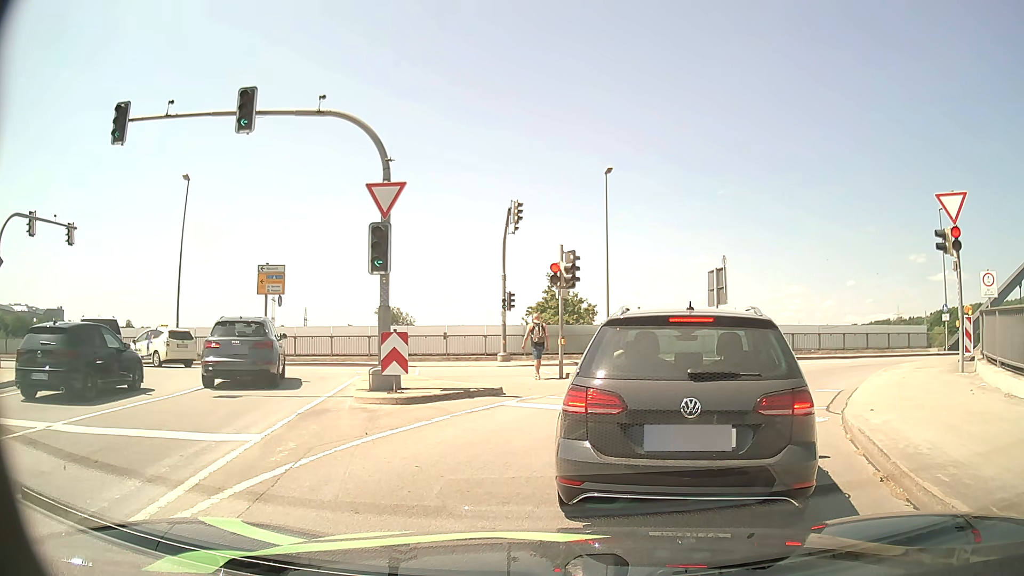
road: primary_link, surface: asphalt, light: Day
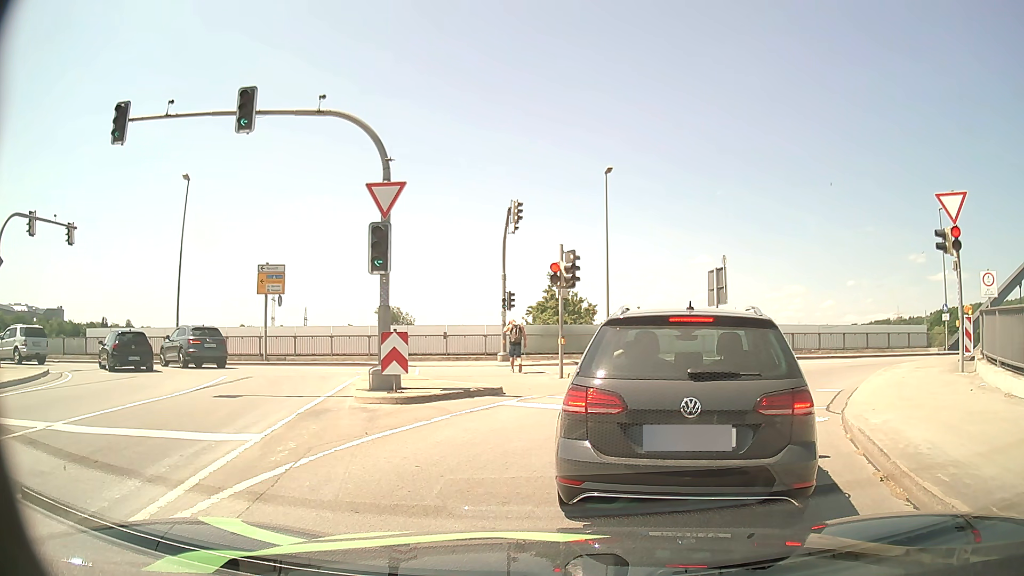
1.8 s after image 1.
(0.0, 0.0) m; 0°
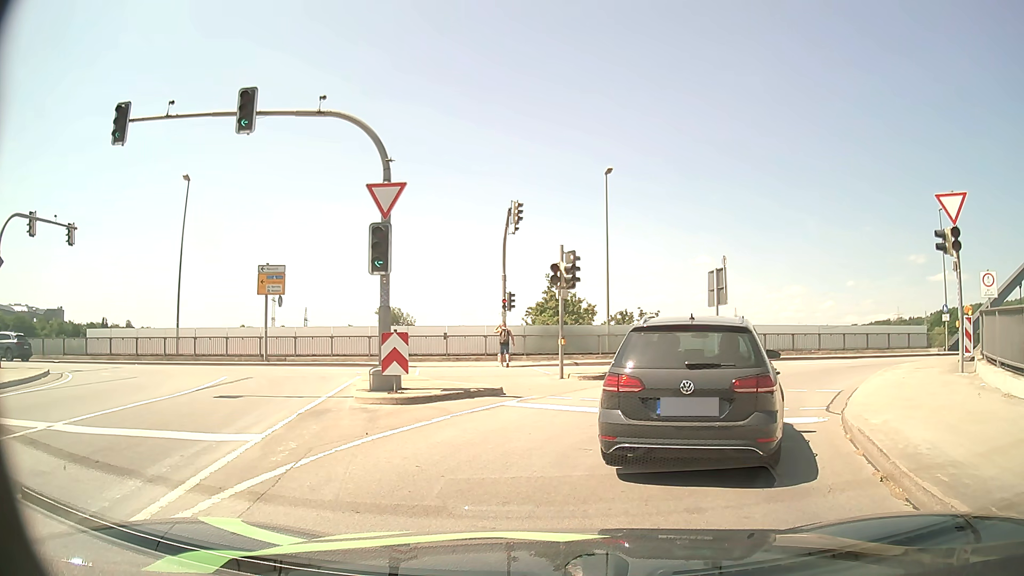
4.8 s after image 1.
(0.0, 0.0) m; 0°
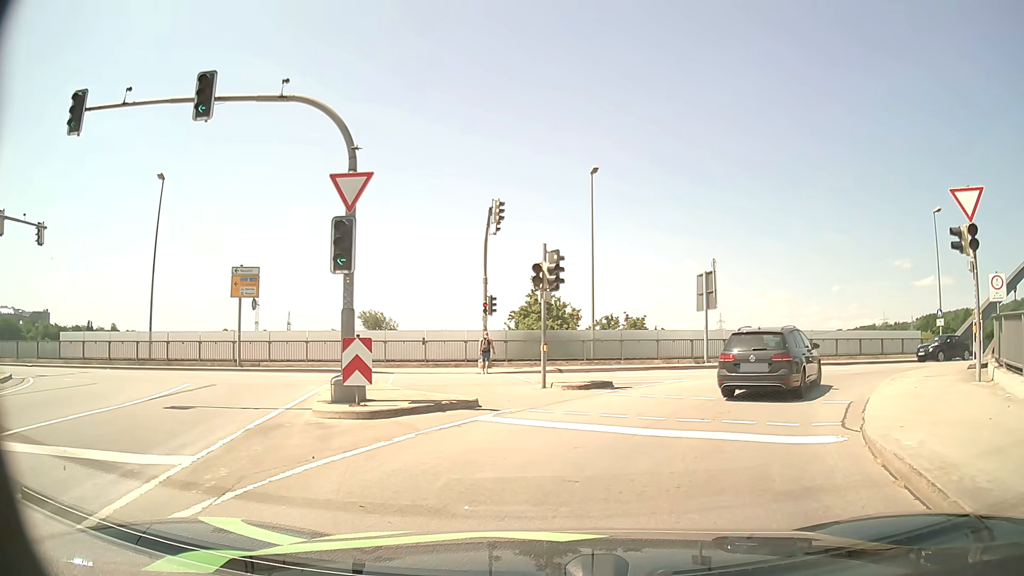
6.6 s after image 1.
(+0.1, +1.4) m; +4°
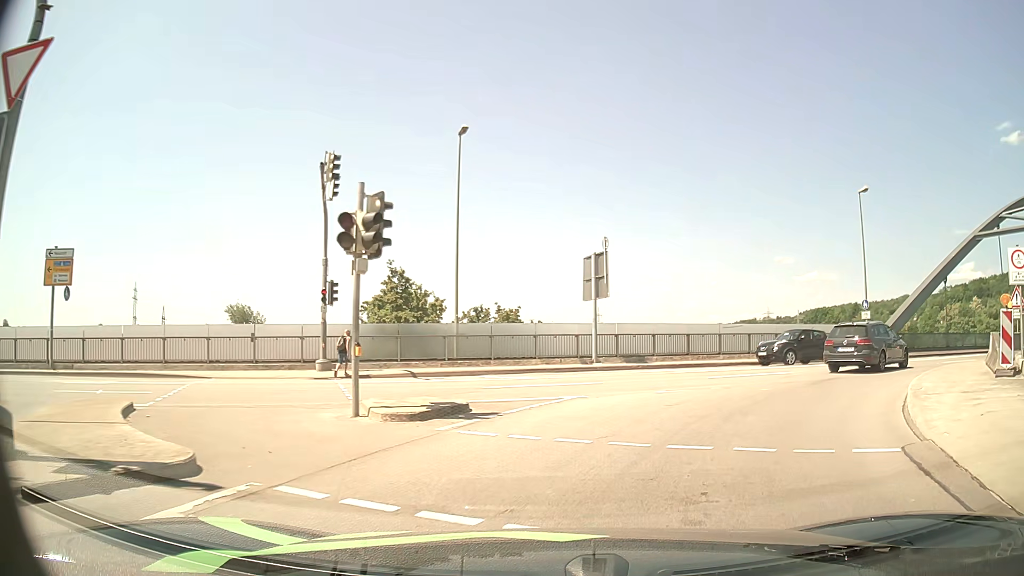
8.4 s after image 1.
(+0.7, +6.5) m; +12°
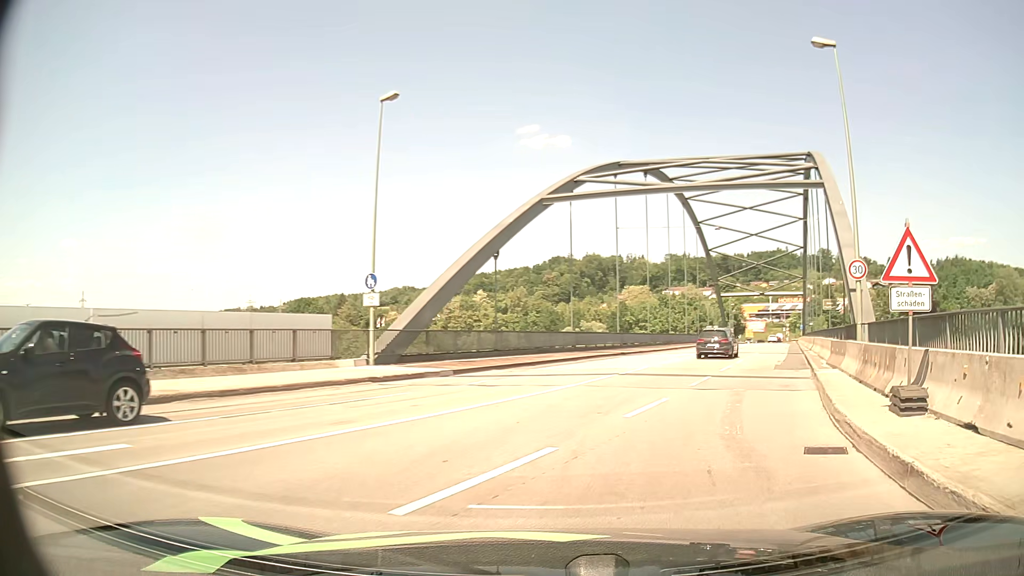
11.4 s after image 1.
(+5.9, +16.7) m; +43°
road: primary
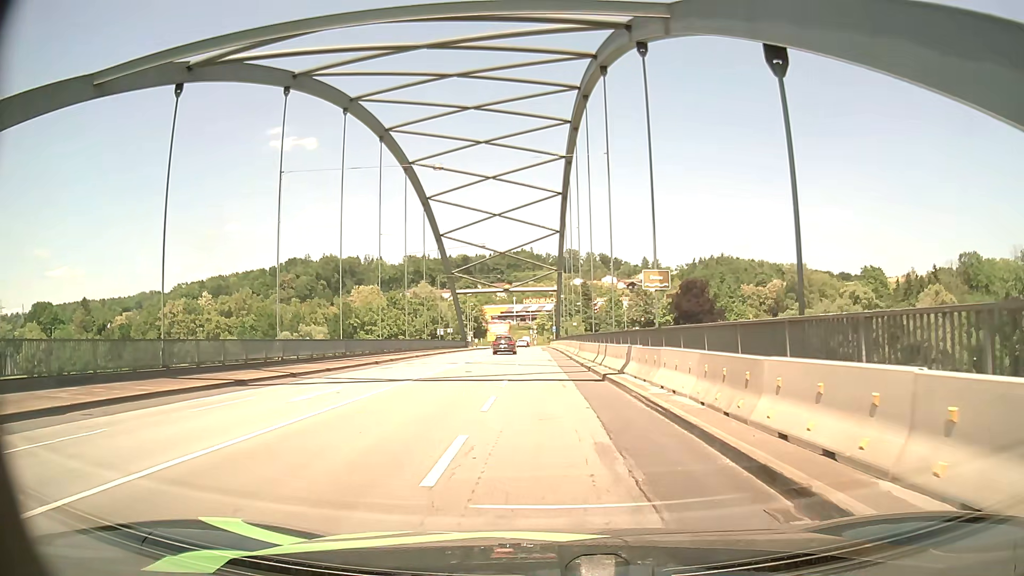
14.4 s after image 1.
(+6.2, +21.5) m; +23°
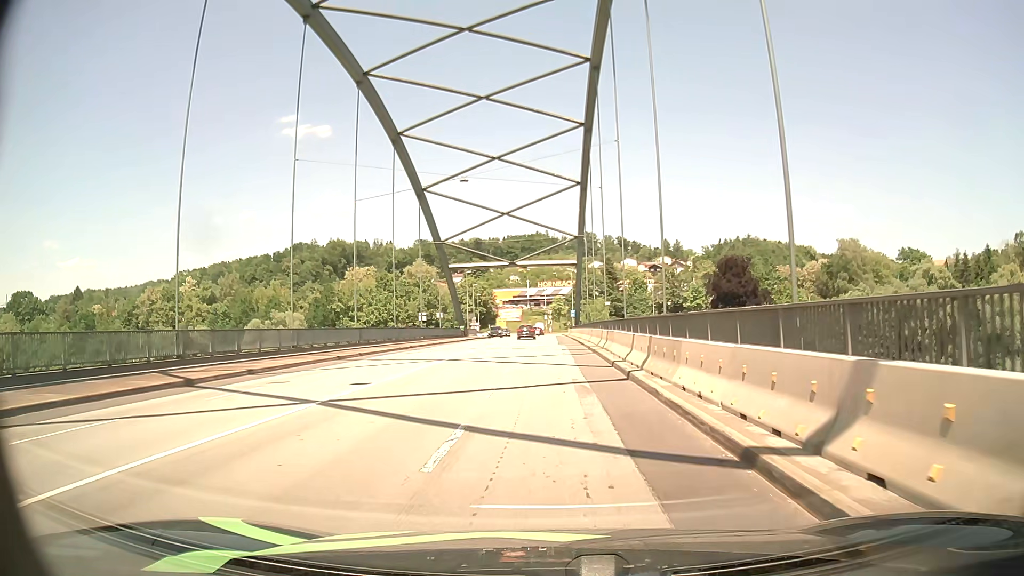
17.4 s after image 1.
(-0.1, +23.8) m; -2°
(0, +10) (0, +20) (0, +30) (+1, +40) (+1, +50) (+1, +60) (+1, +70) (+1, +80) (+1, +90) (+2, +100) m
